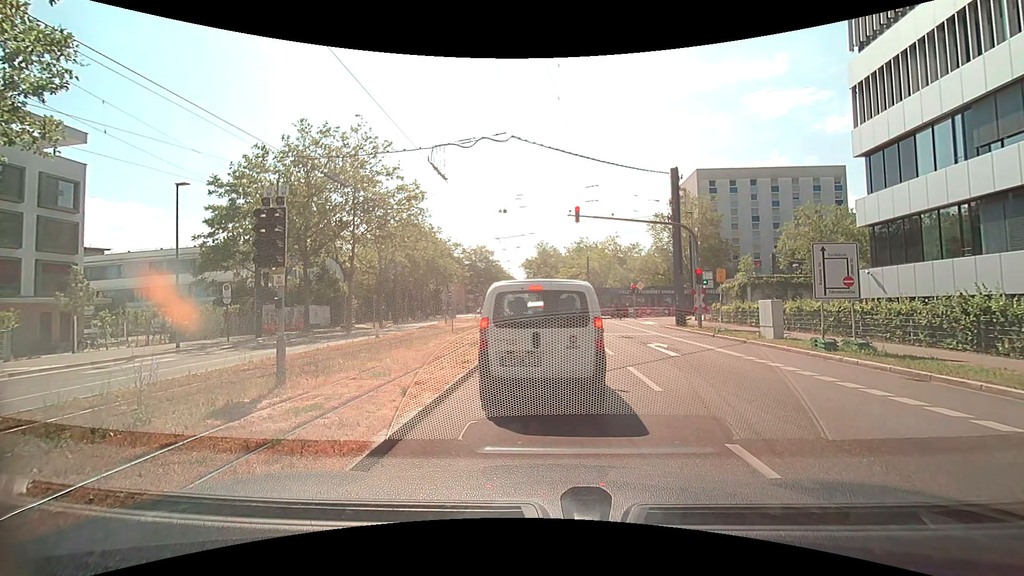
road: secondary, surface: asphalt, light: Day
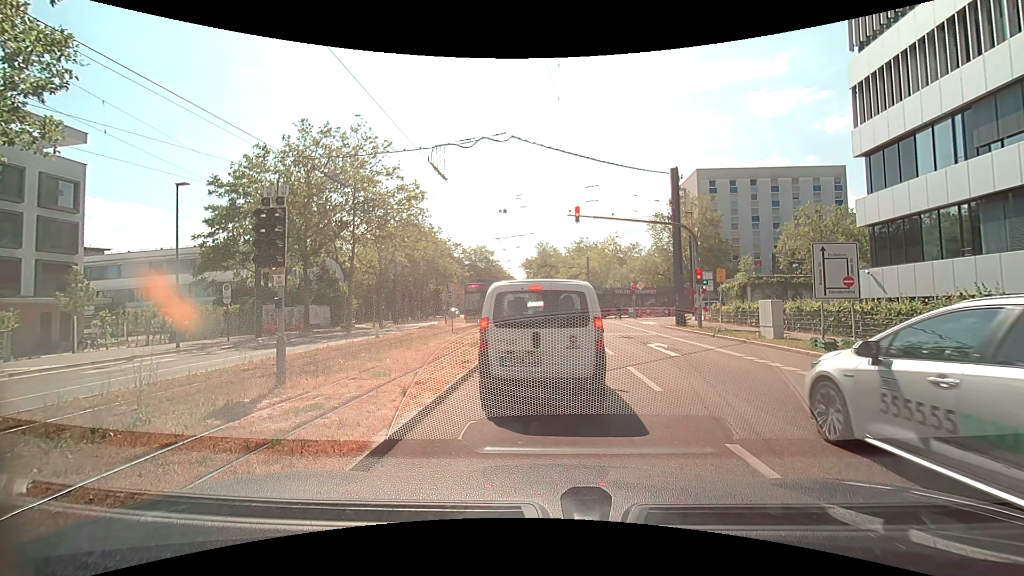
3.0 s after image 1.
(0.0, 0.0) m; 0°
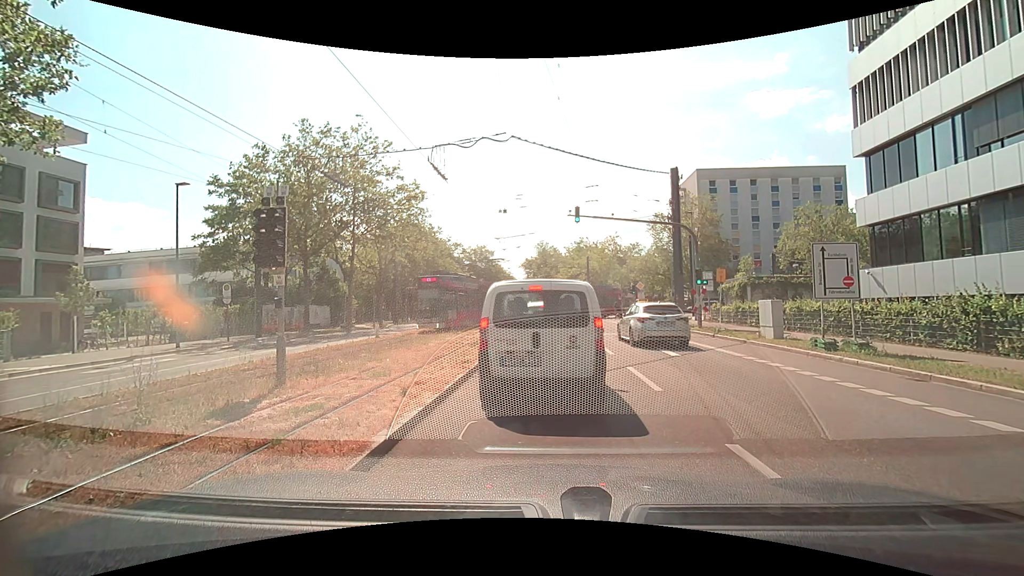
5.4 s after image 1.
(0.0, 0.0) m; 0°
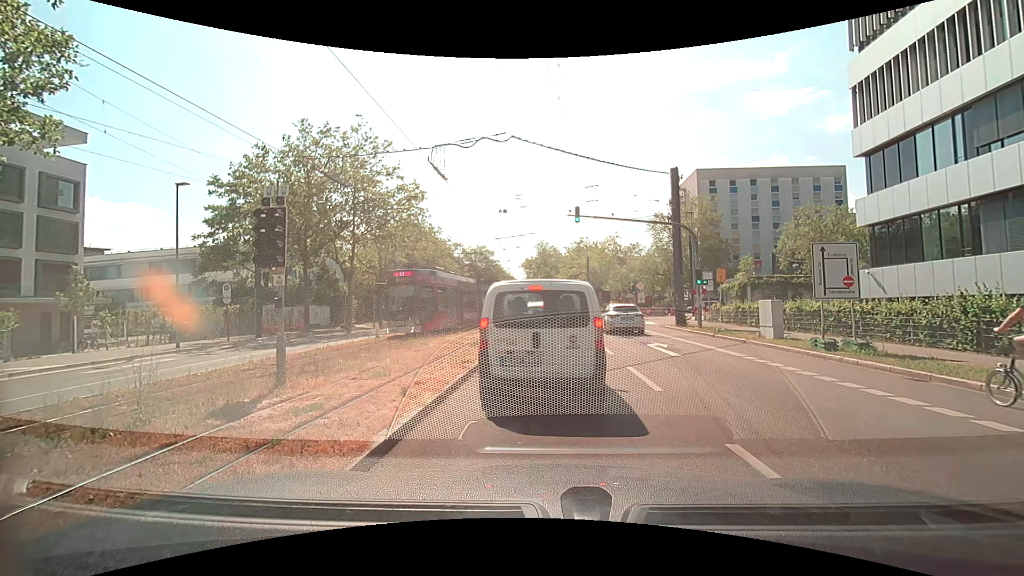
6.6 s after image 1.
(0.0, 0.0) m; 0°
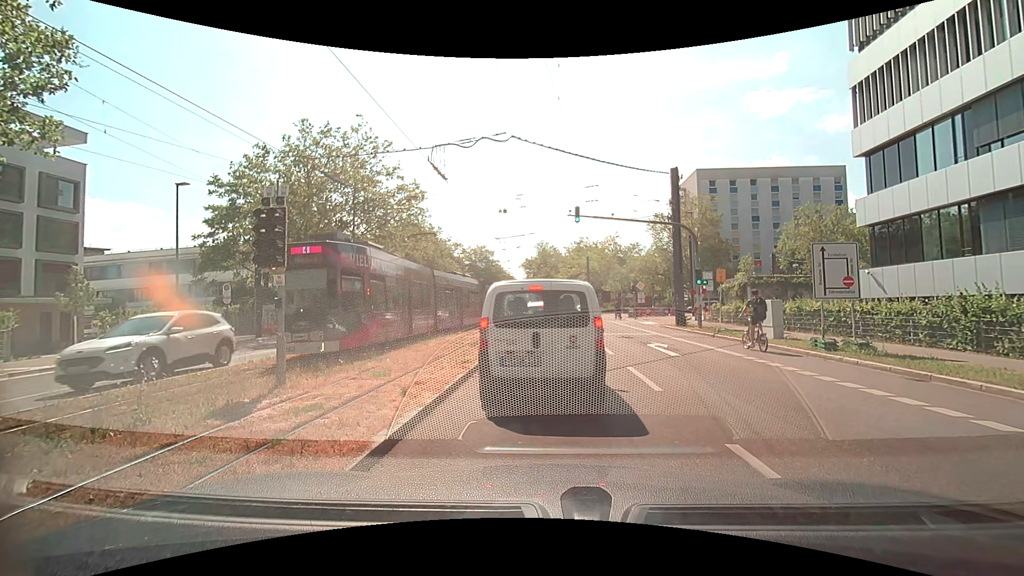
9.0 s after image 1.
(0.0, 0.0) m; 0°
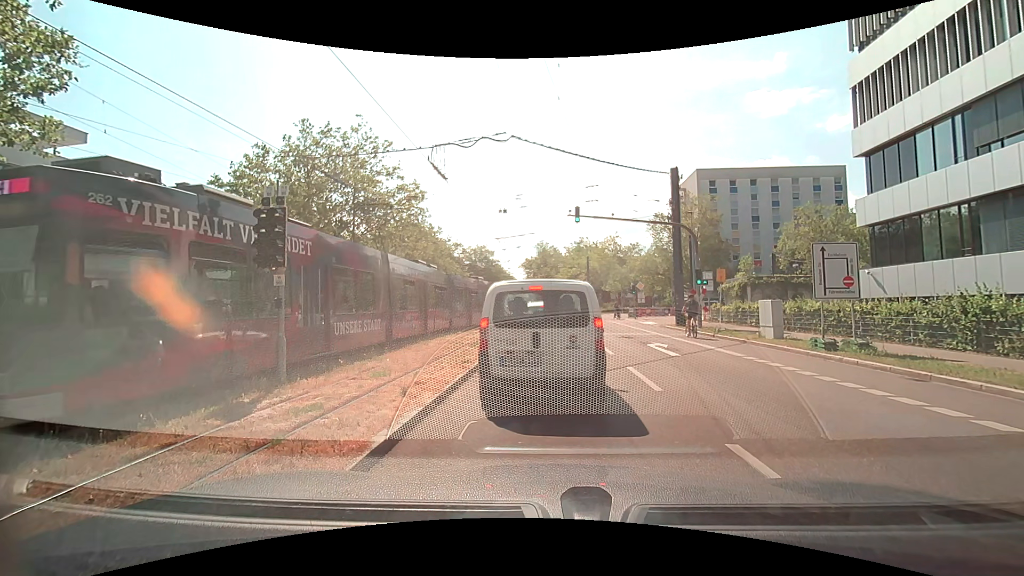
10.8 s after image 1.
(0.0, 0.0) m; 0°
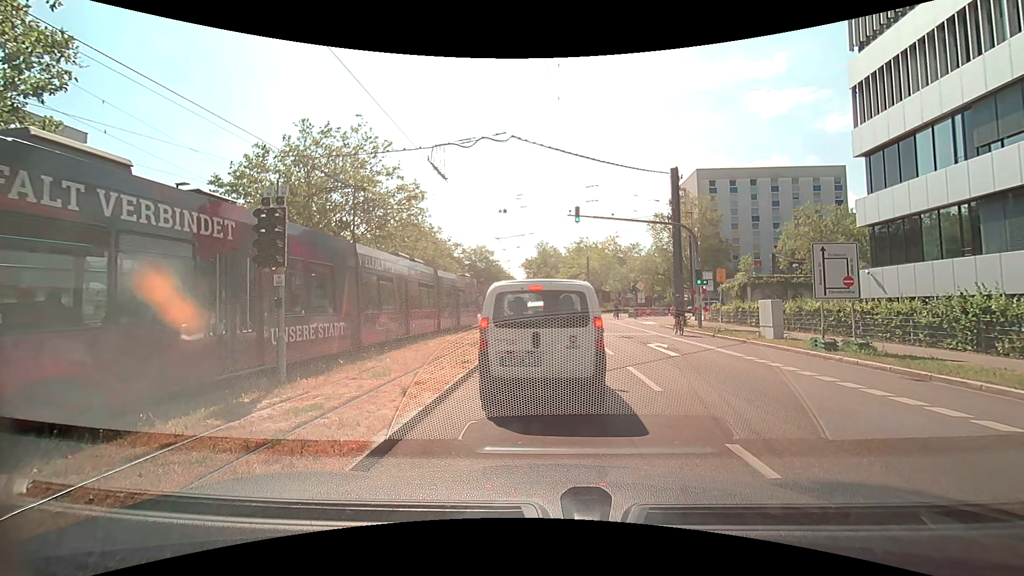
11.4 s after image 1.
(0.0, 0.0) m; 0°
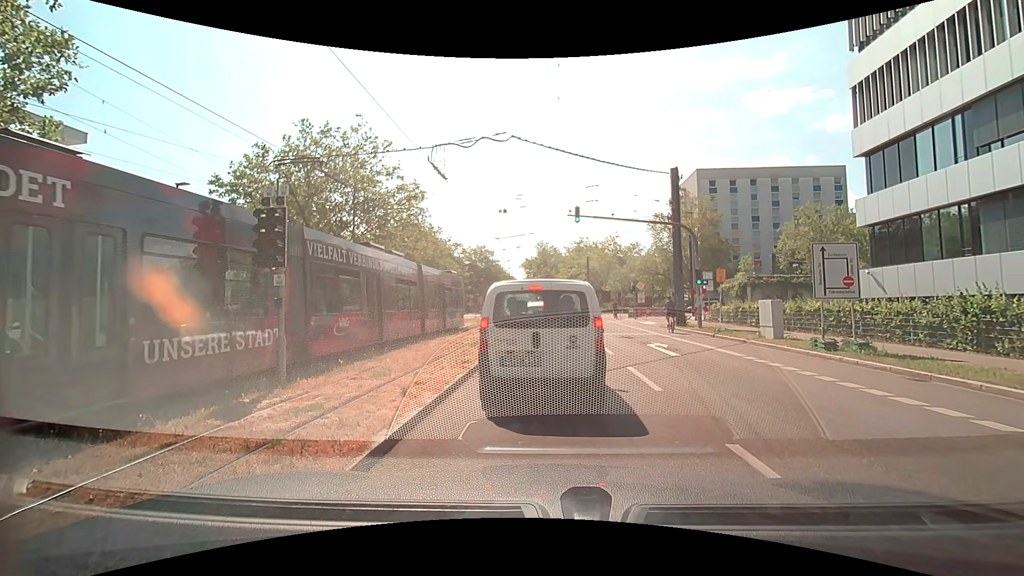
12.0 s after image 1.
(0.0, 0.0) m; 0°
